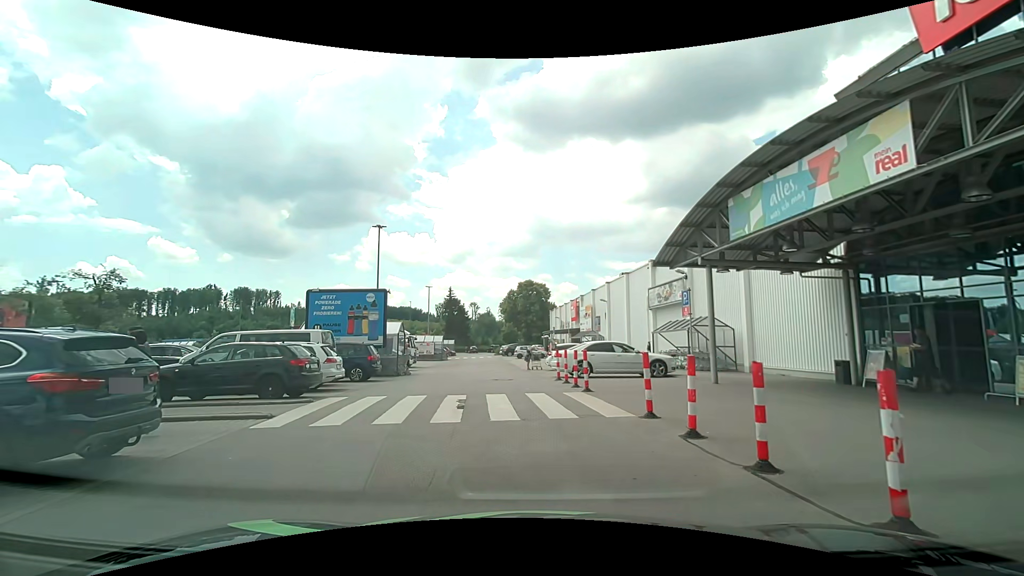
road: service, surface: asphalt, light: Day
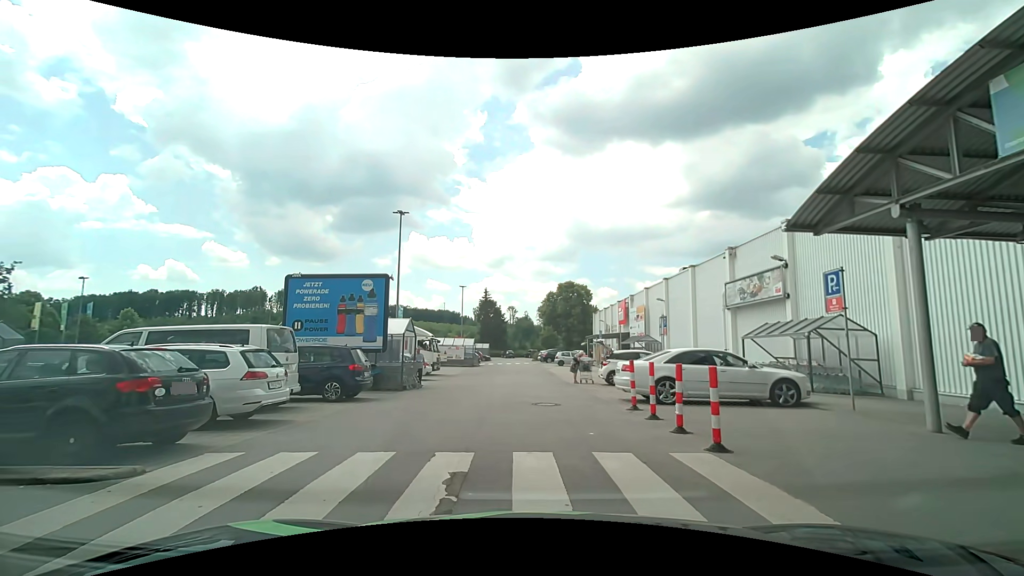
(-0.2, +6.5) m; -6°
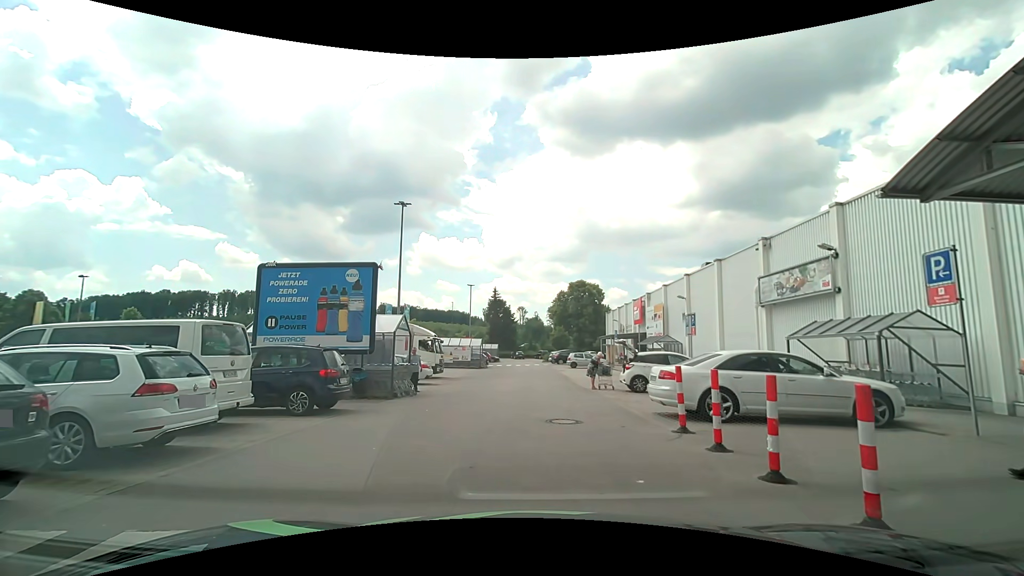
(+0.1, +2.7) m; 0°
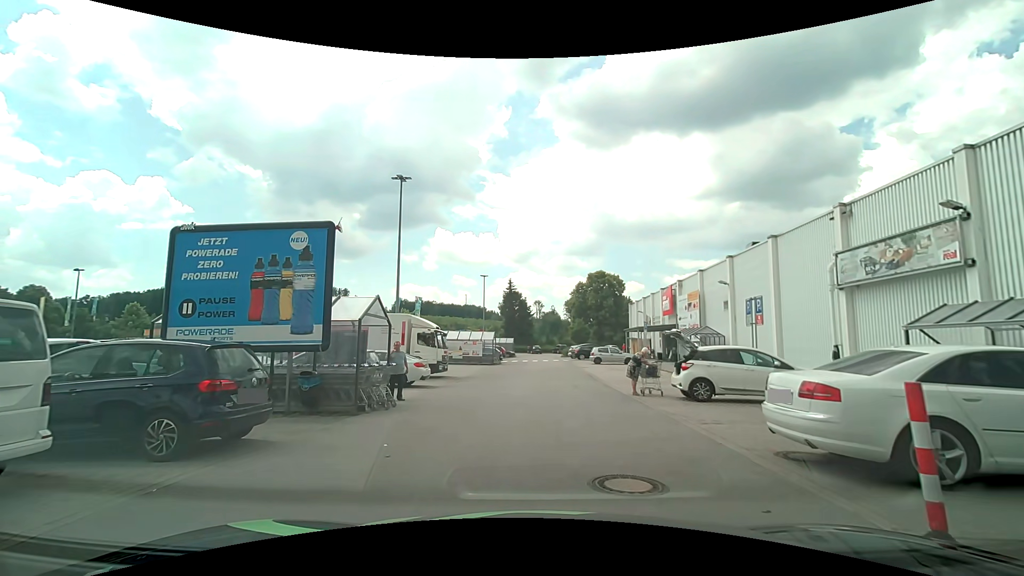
(0.0, +4.8) m; -2°
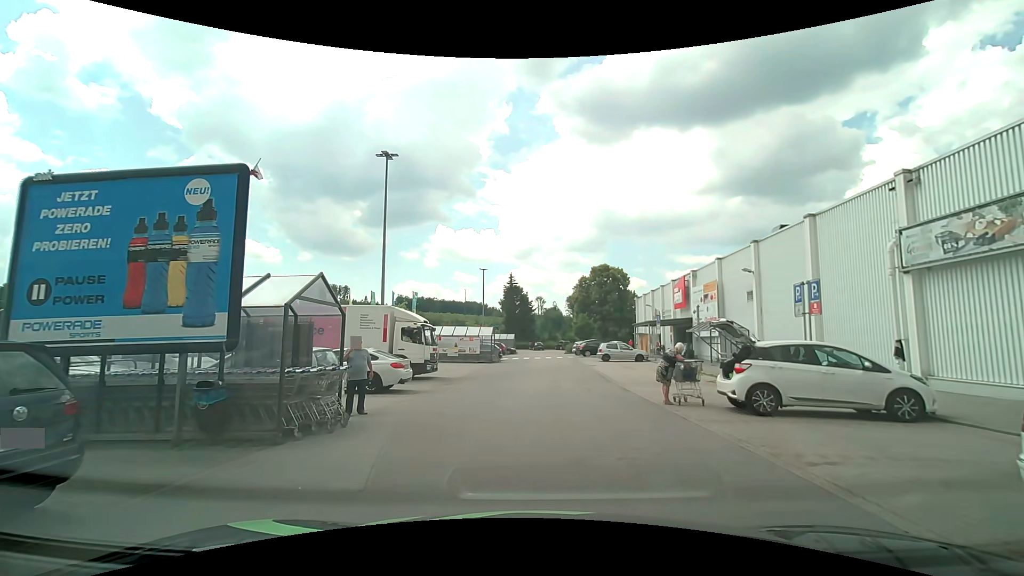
(0.0, +3.5) m; +1°
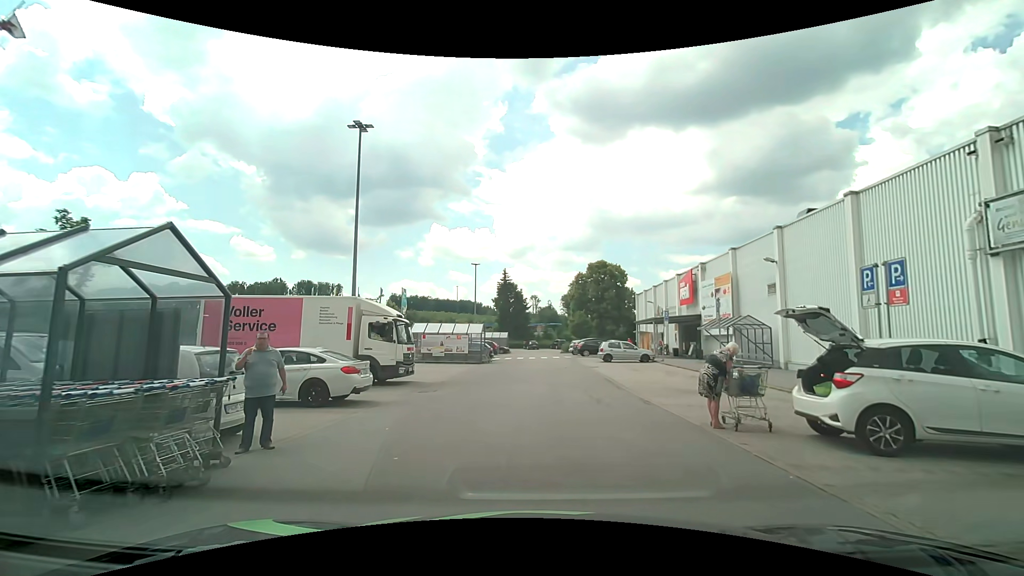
(0.0, +3.7) m; -1°
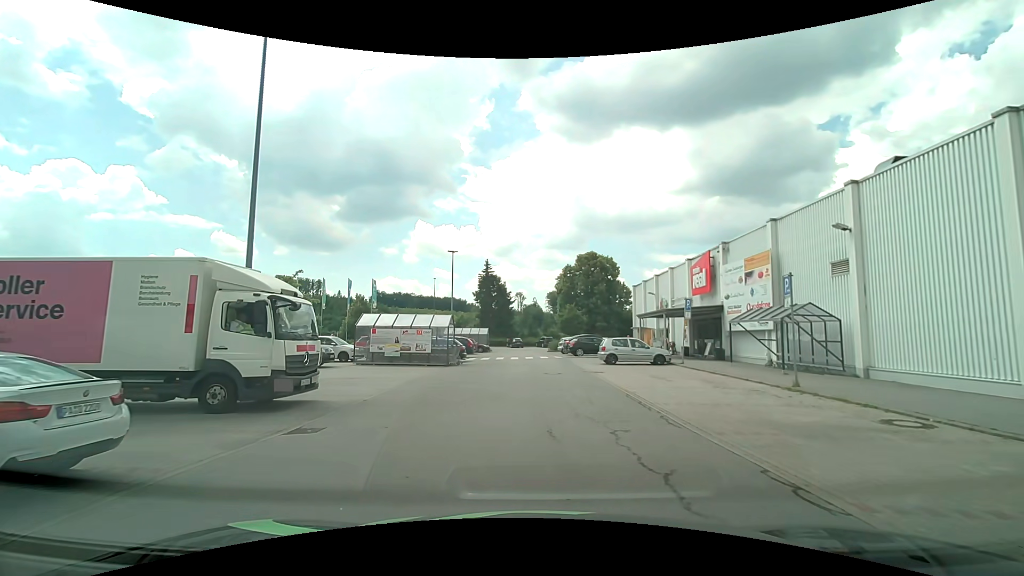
(+0.3, +7.7) m; +4°
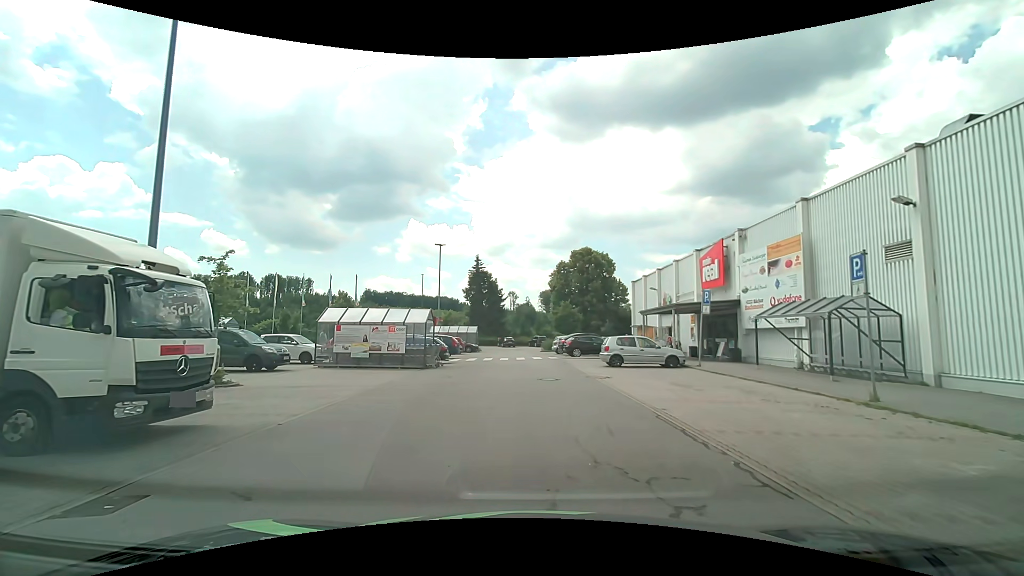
(0.0, +3.8) m; +1°
